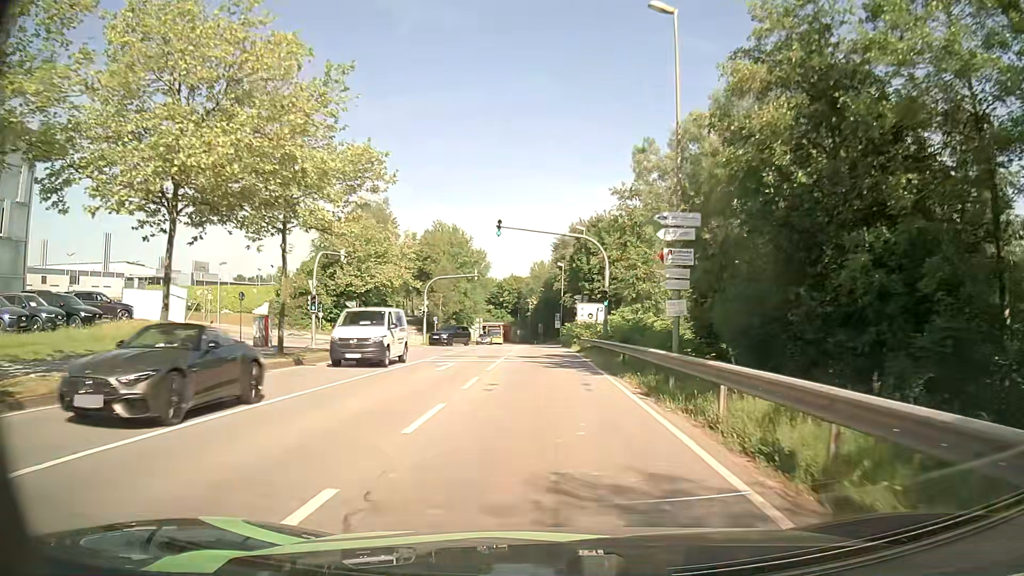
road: secondary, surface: asphalt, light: Day
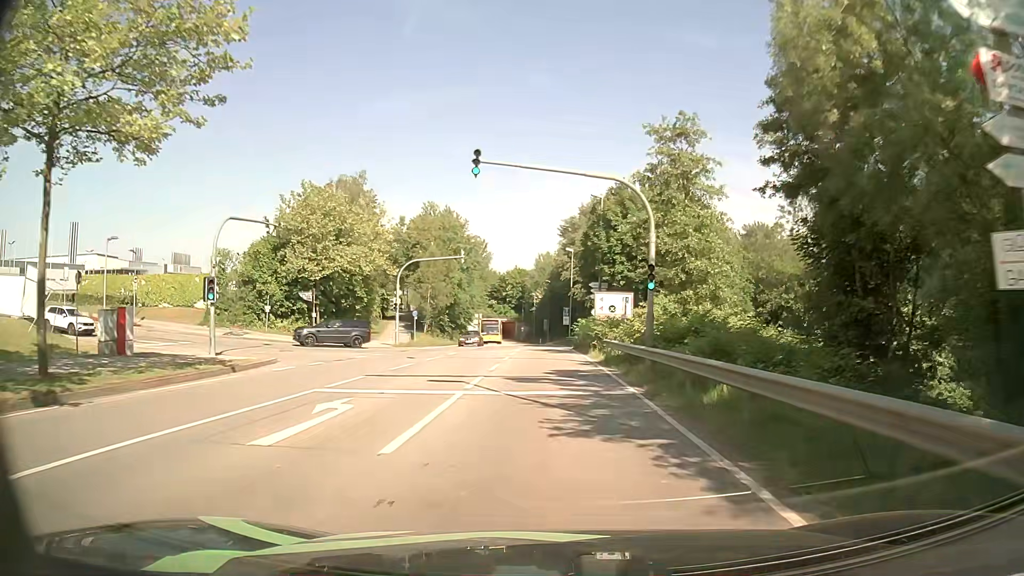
(-0.1, +13.3) m; 0°
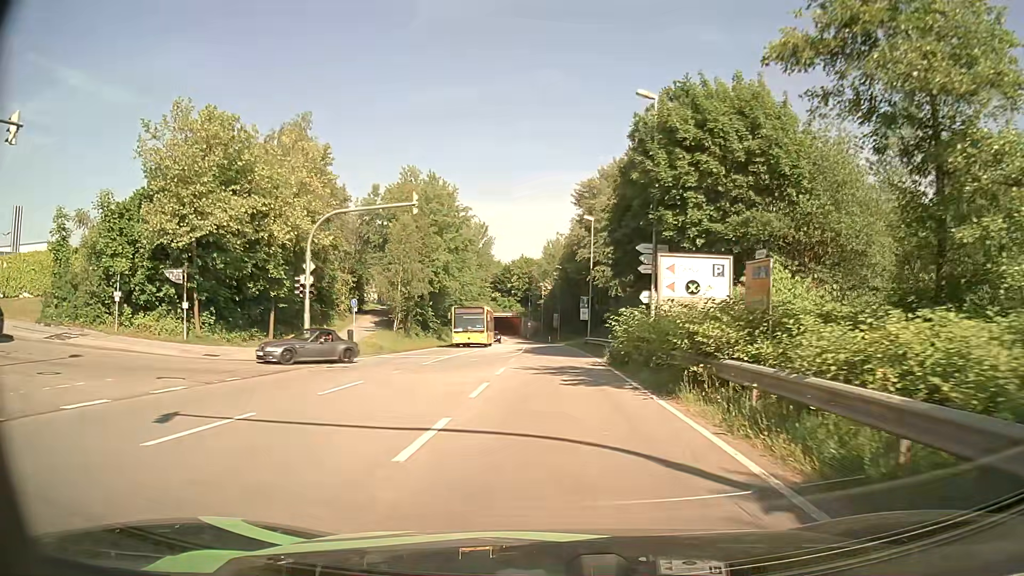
(-0.1, +19.6) m; -1°
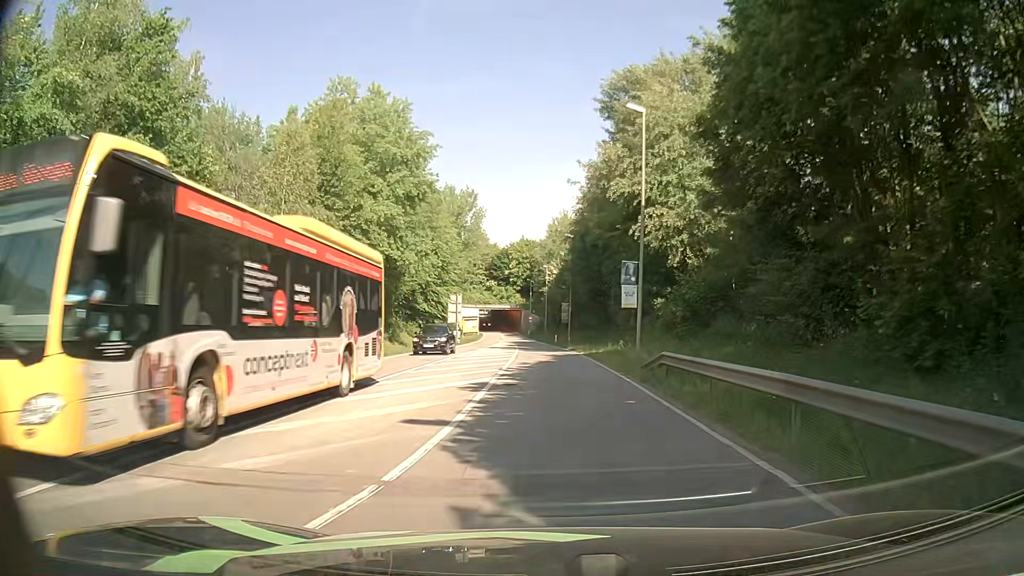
(-0.1, +27.5) m; -1°
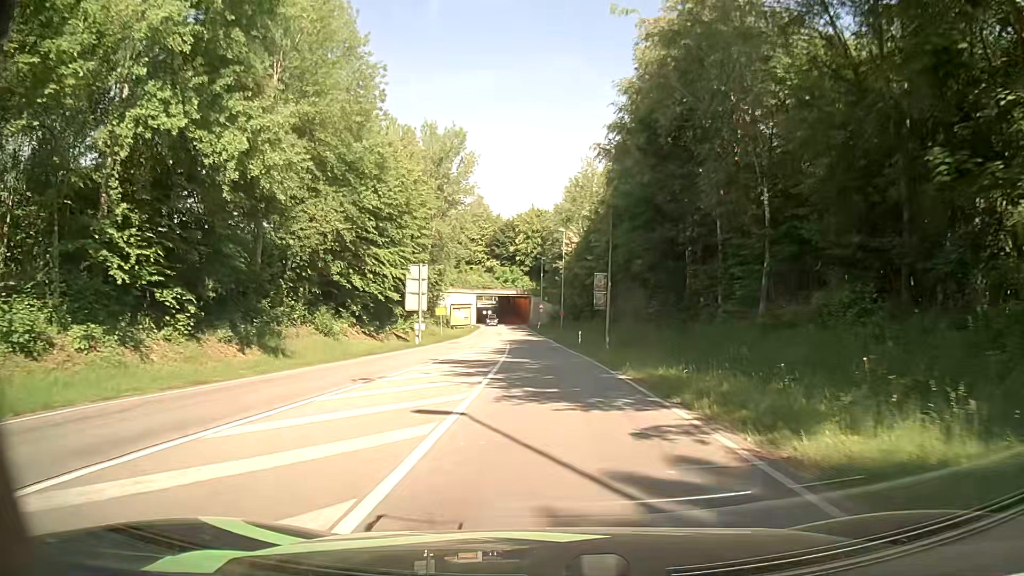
(+0.1, +29.5) m; 0°
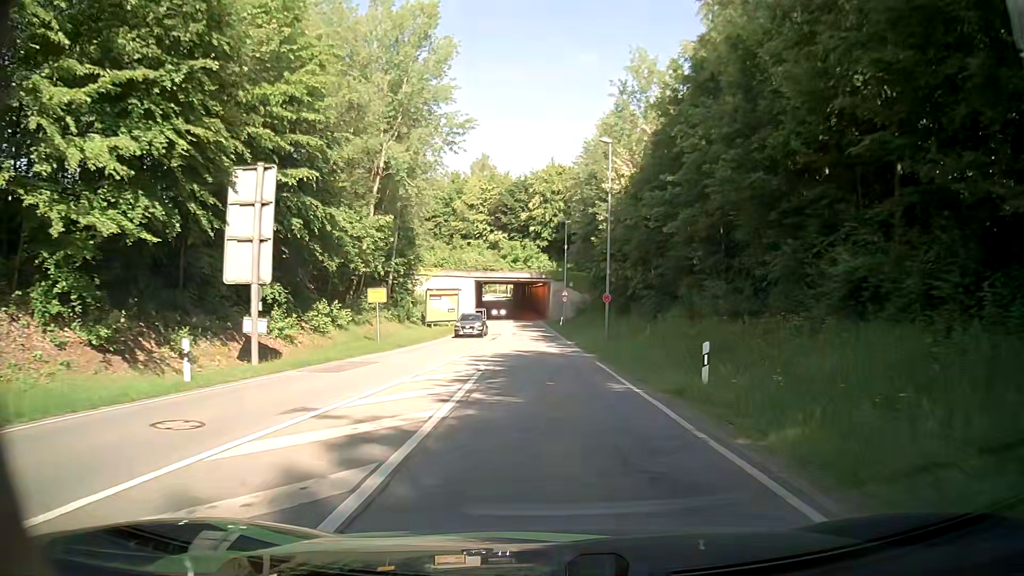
(-0.6, +30.6) m; -2°
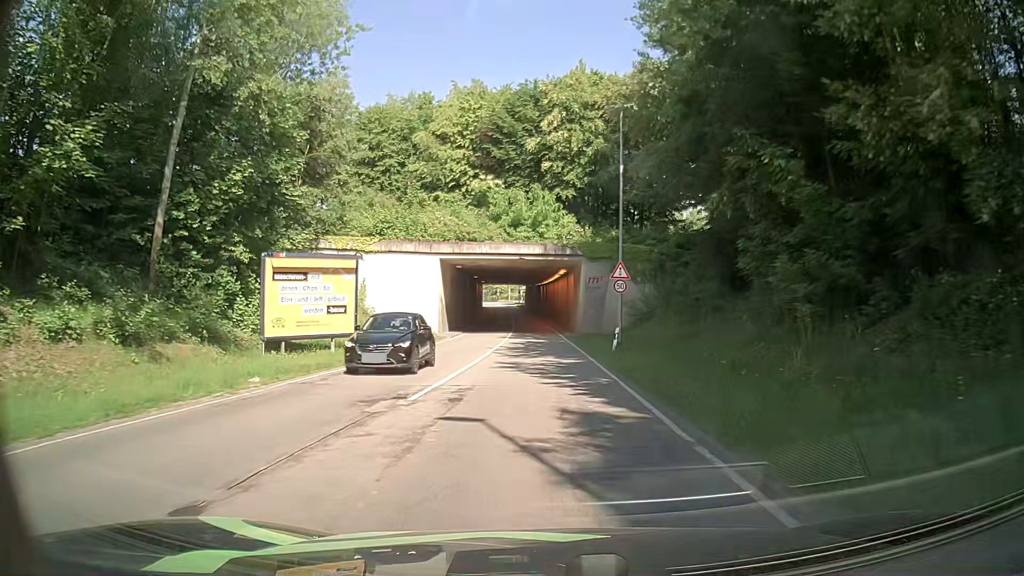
(-0.5, +36.7) m; -2°
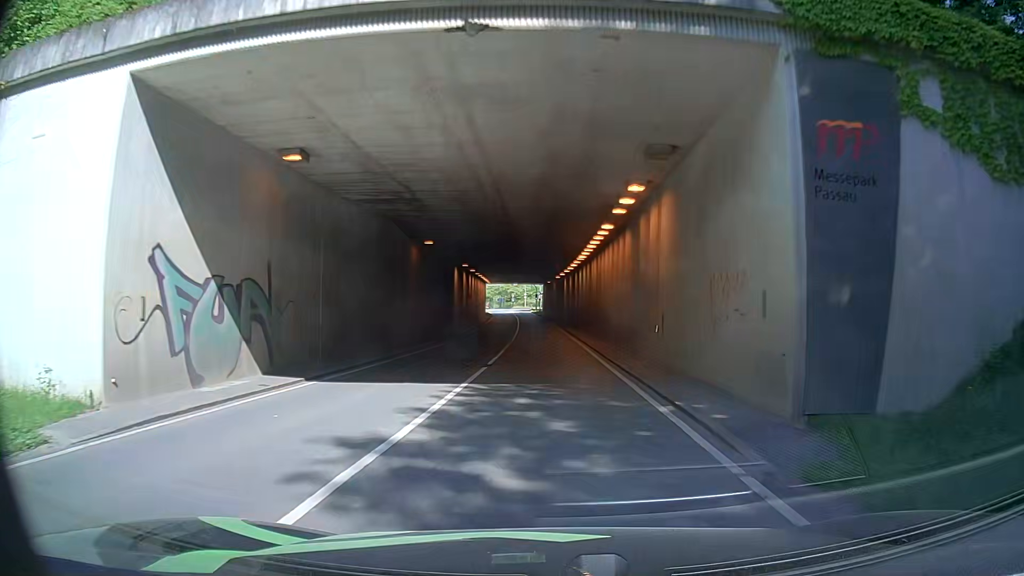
(-0.3, +34.9) m; -2°
